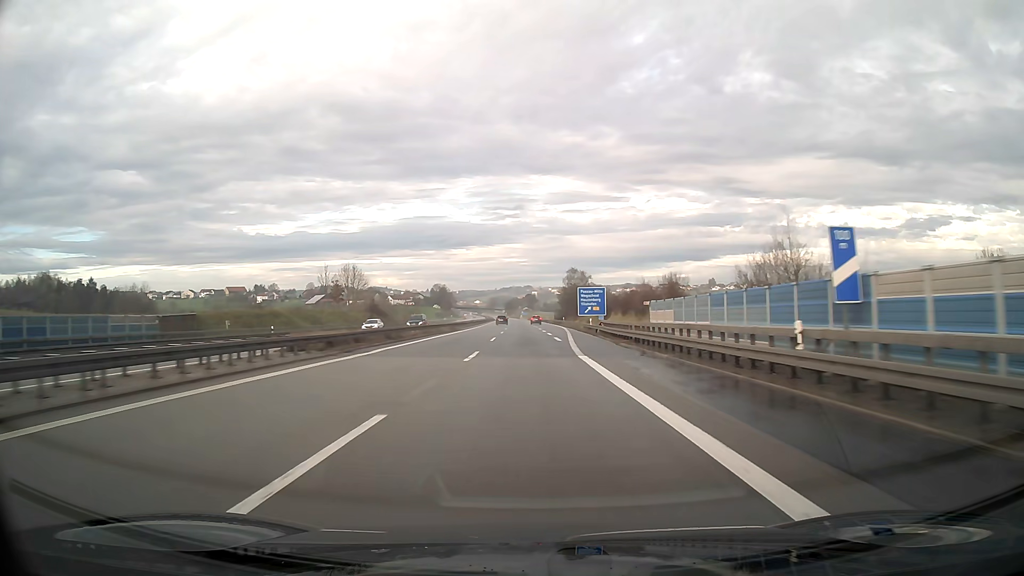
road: motorway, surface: asphalt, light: Day
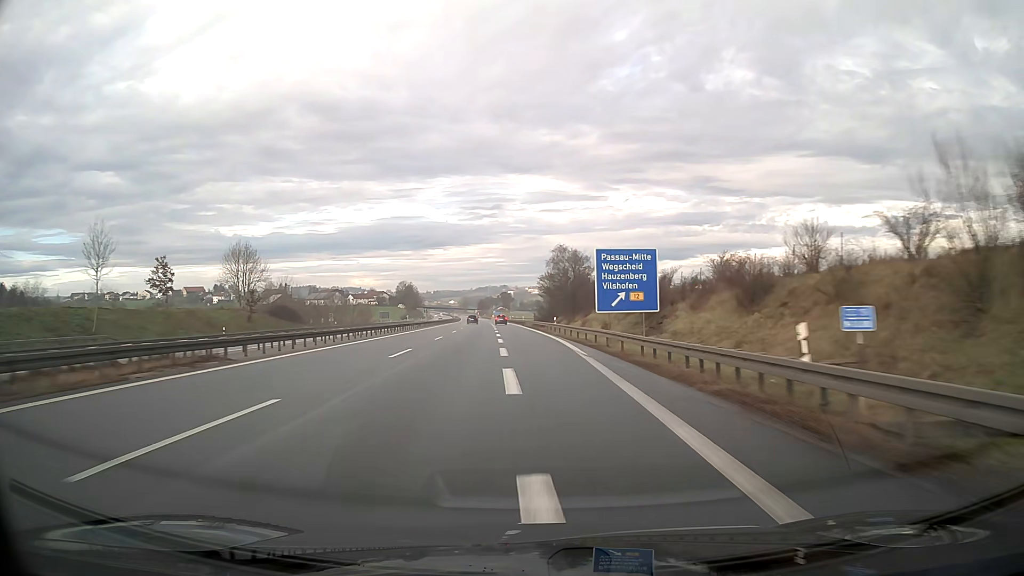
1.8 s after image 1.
(+0.8, +51.4) m; +1°
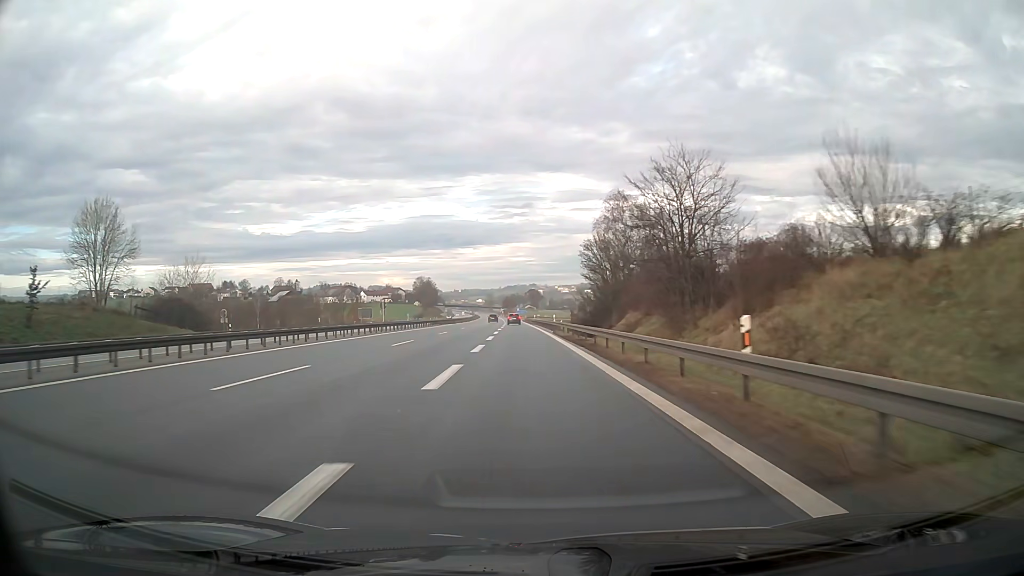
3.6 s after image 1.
(-0.9, +47.7) m; -3°
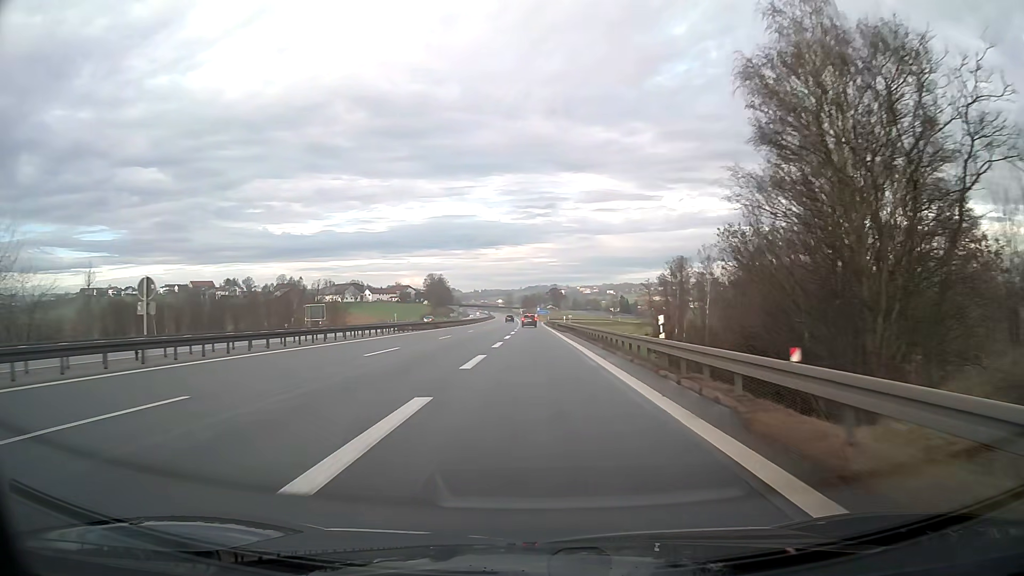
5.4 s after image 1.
(-0.7, +43.0) m; -1°
